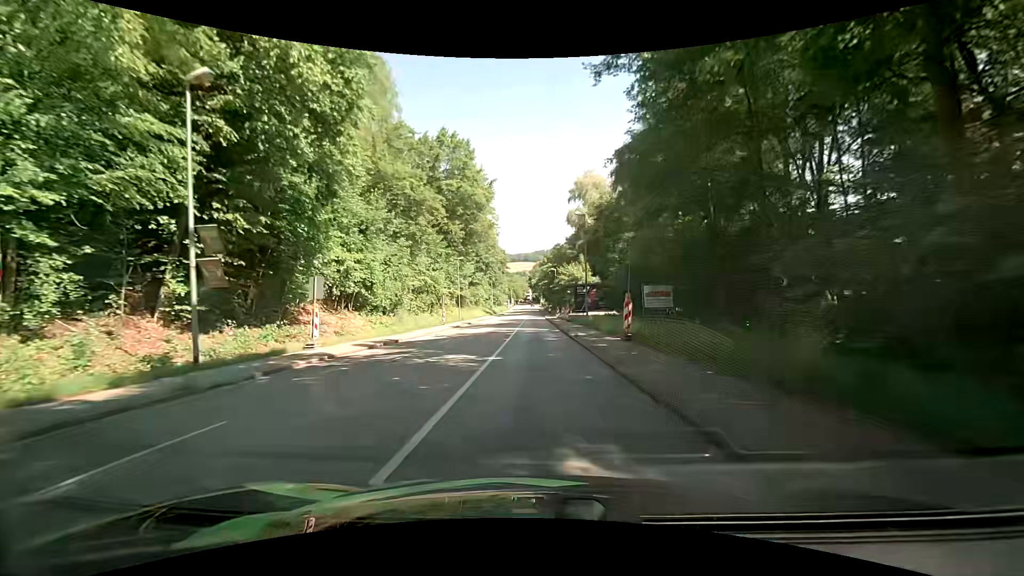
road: tertiary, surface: asphalt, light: Day
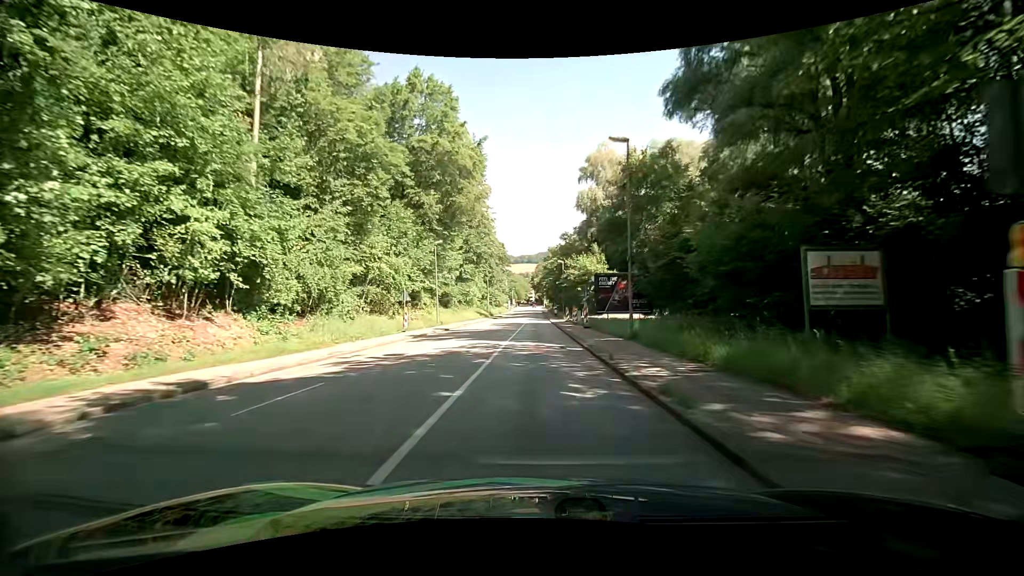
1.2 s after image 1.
(0.0, +15.8) m; 0°
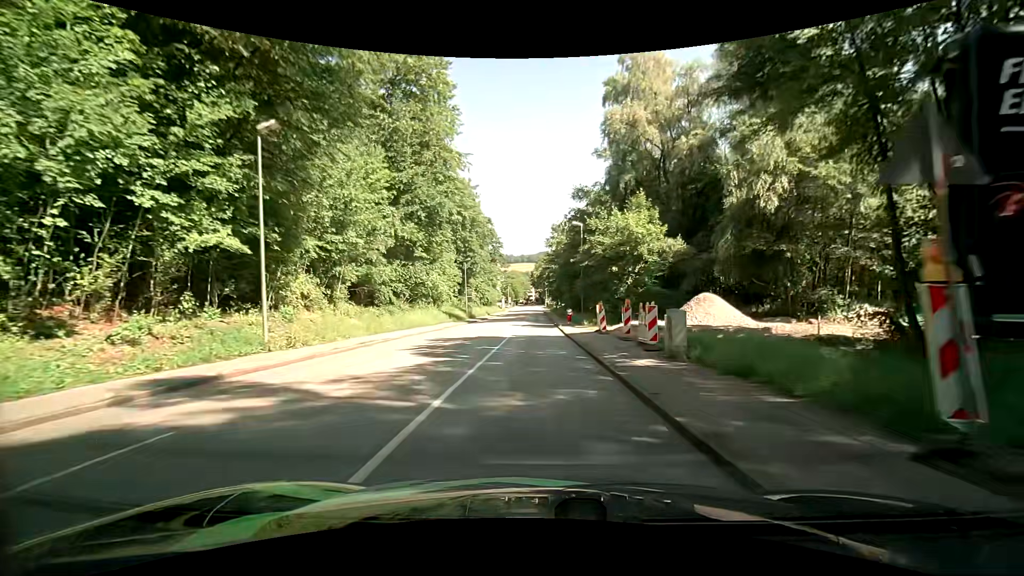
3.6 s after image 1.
(0.0, +30.1) m; 0°
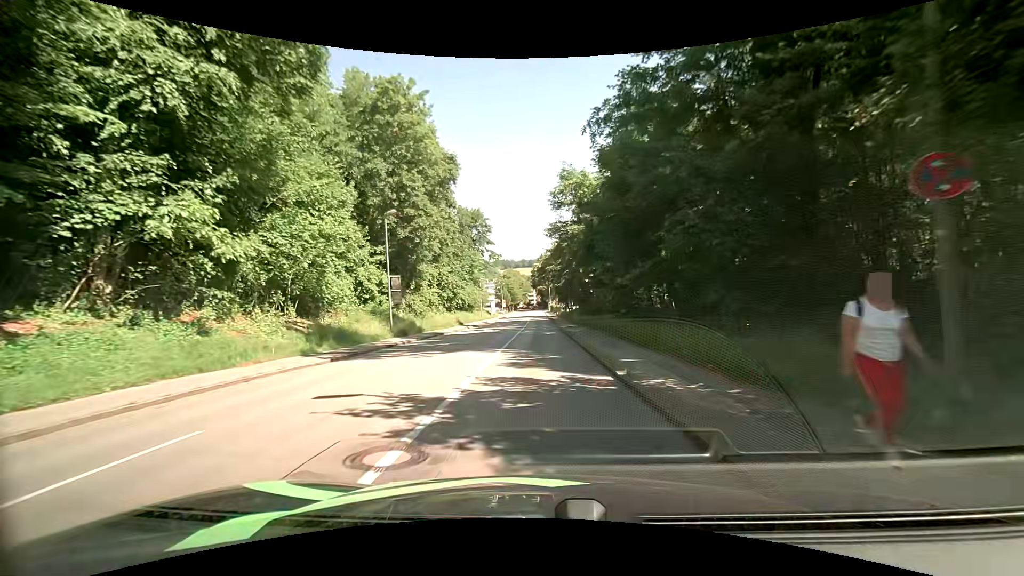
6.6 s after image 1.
(+0.1, +35.4) m; 0°
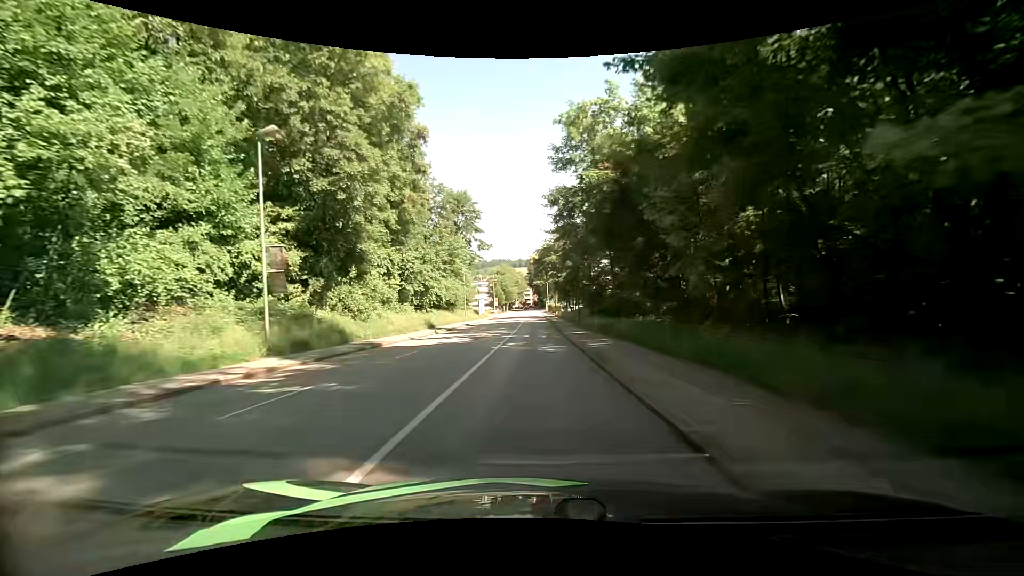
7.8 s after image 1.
(+0.1, +14.5) m; 0°
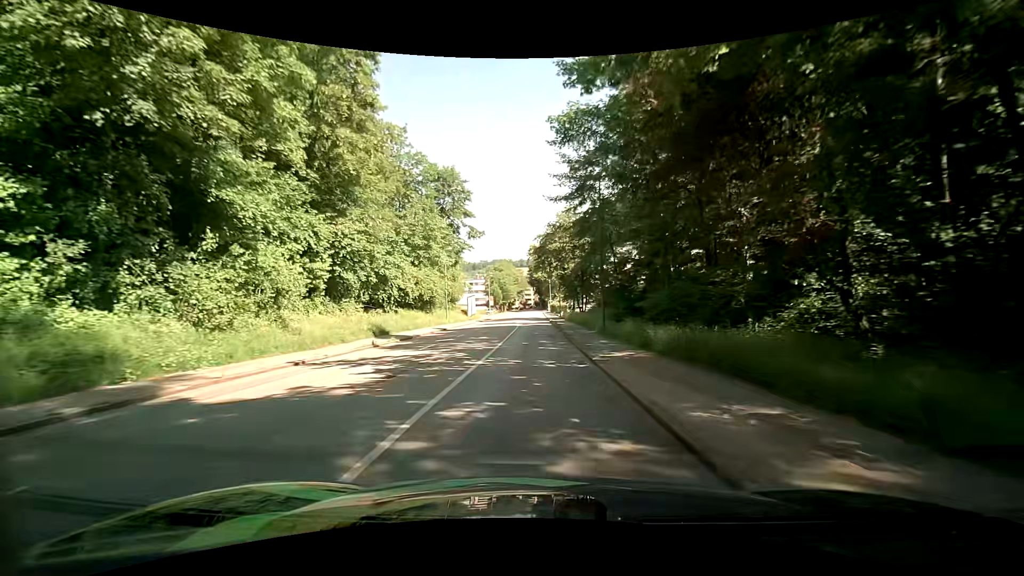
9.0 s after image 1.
(0.0, +14.5) m; 0°
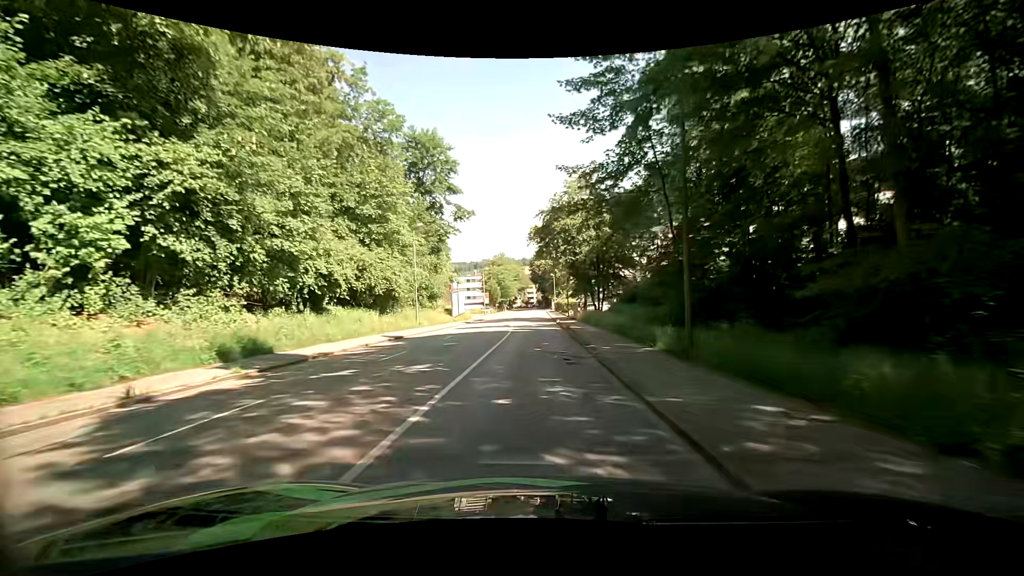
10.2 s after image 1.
(-0.1, +14.2) m; 0°
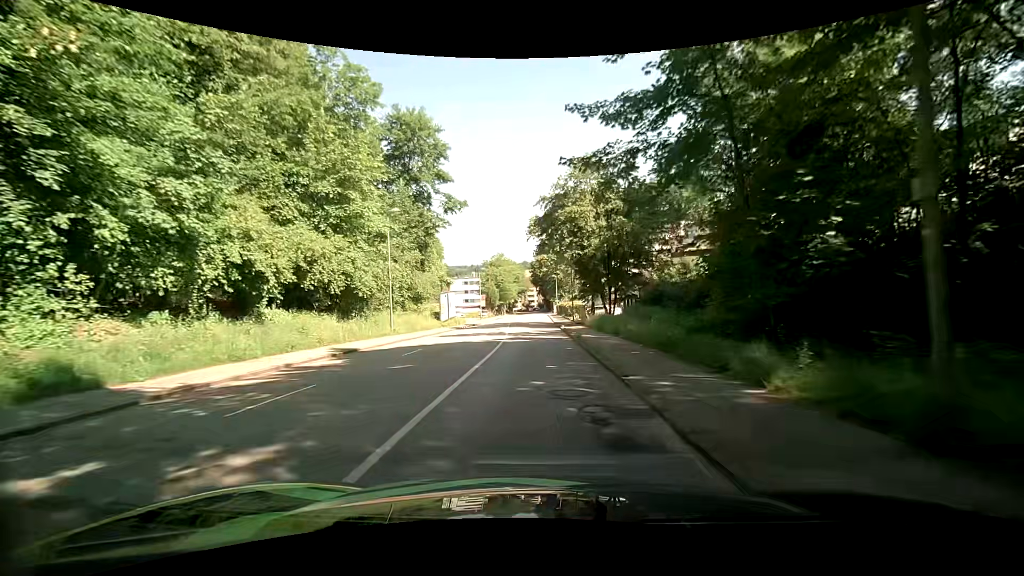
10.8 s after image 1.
(-0.1, +7.0) m; -1°
(0, +10) (0, +20) (0, +30) (0, +40) (0, +50) (0, +60) (+1, +70) (+1, +80) (+1, +90) (+1, +100) m
